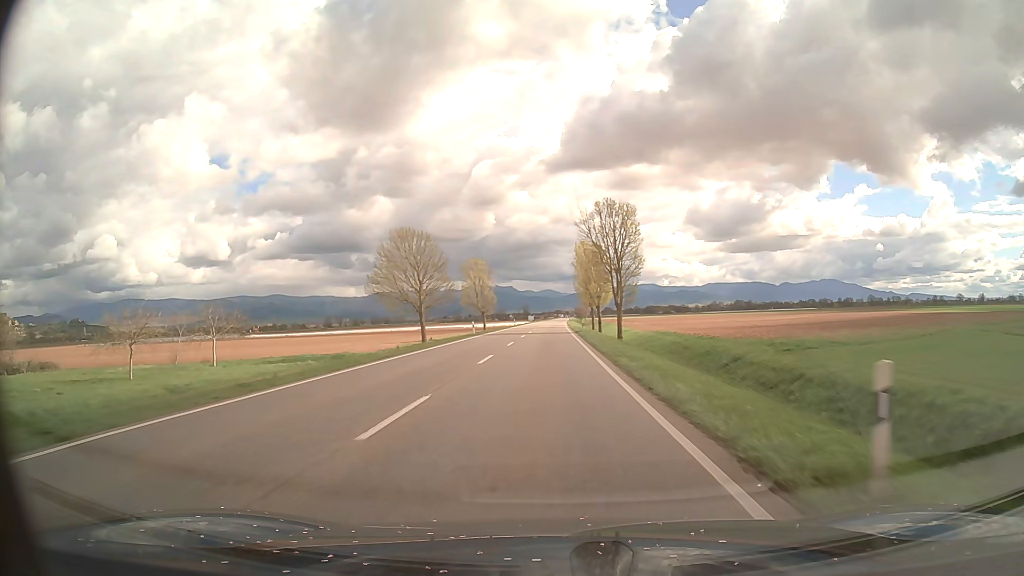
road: primary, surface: asphalt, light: Day
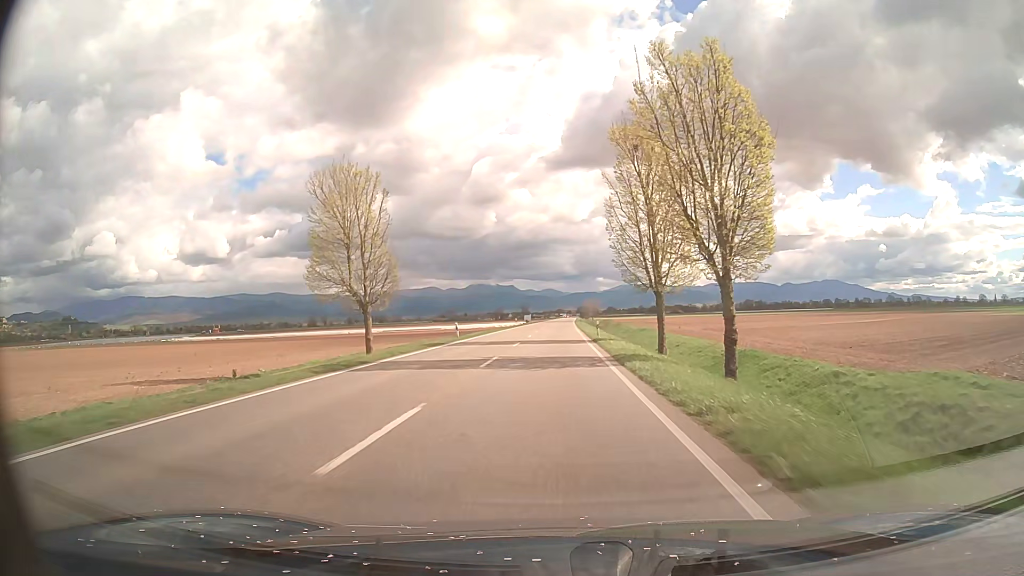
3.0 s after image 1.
(0.0, +61.8) m; 0°
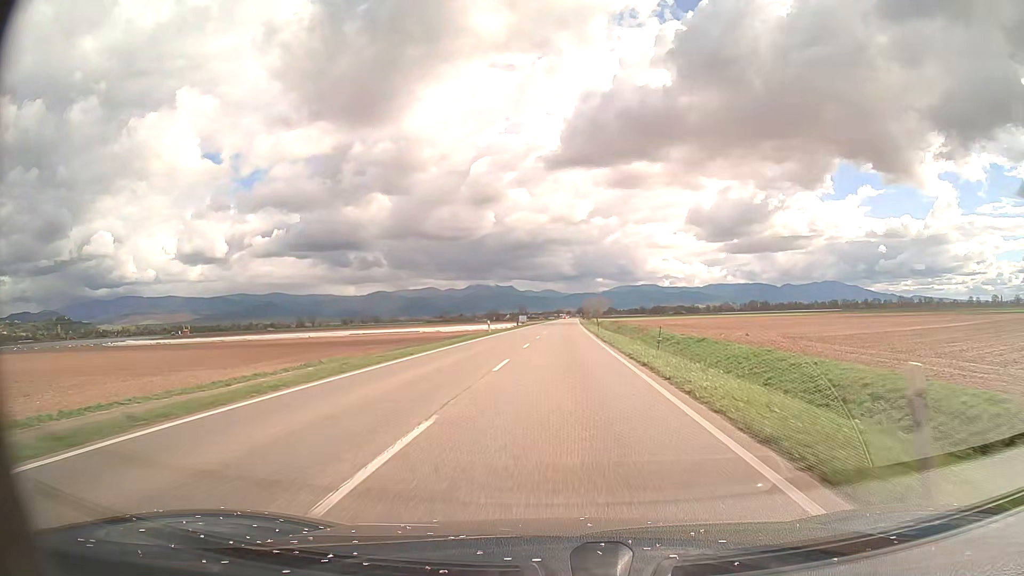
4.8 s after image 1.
(0.0, +37.1) m; 0°
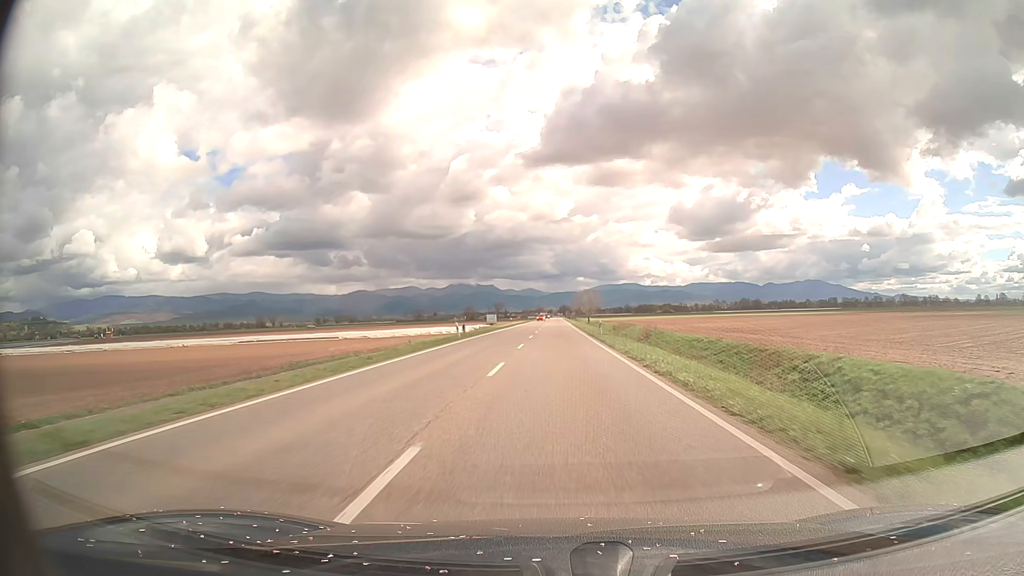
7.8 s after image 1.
(+0.7, +61.8) m; +2°
(0, +10) (0, +20) (0, +30) (0, +40) (0, +50) (0, +60) (0, +70) (0, +80) (+1, +90) (+1, +100) m
